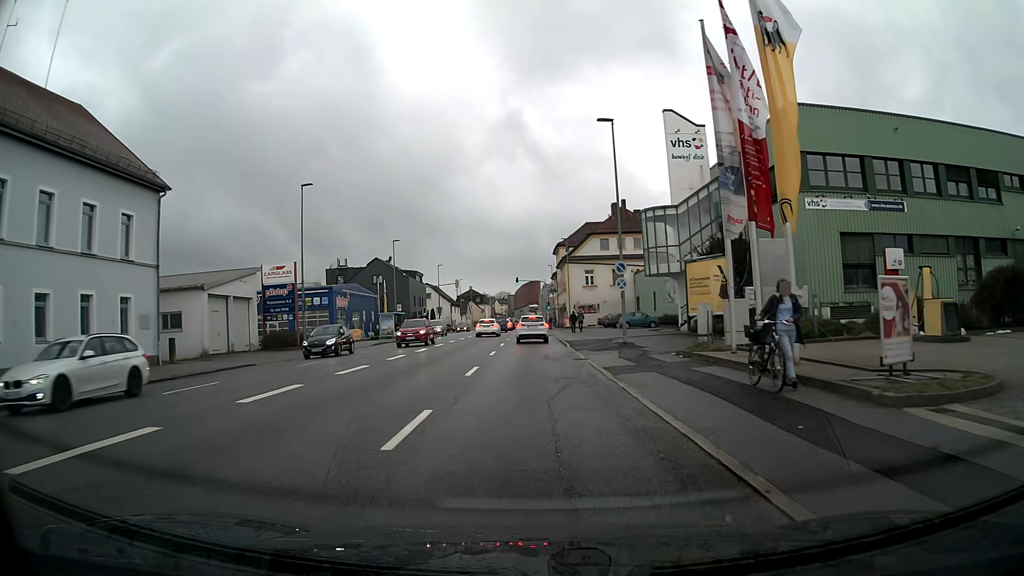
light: Day
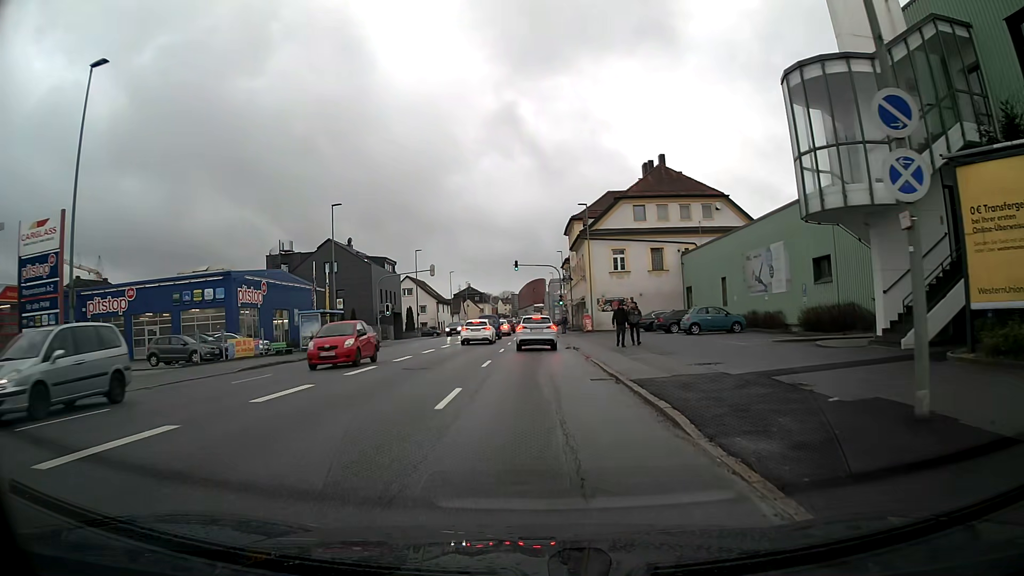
(-0.1, +23.5) m; 0°
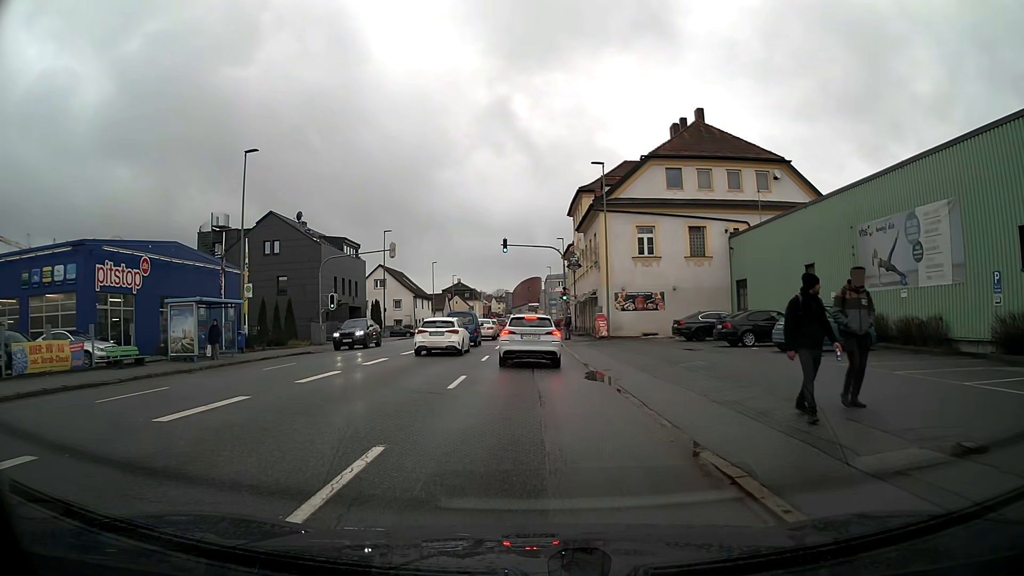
(0.0, +14.9) m; 0°
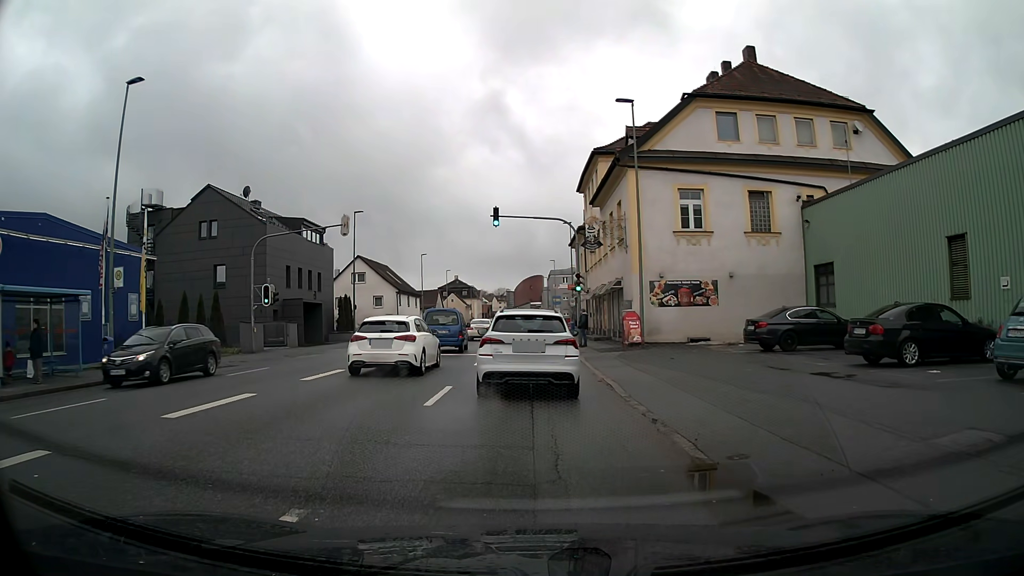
(+0.1, +11.4) m; +1°
(0, +10) (0, +20) (0, +30) (-1, +40) (-1, +50) (-1, +60) (-1, +70) (-1, +80) (-1, +90) (-1, +100) m
